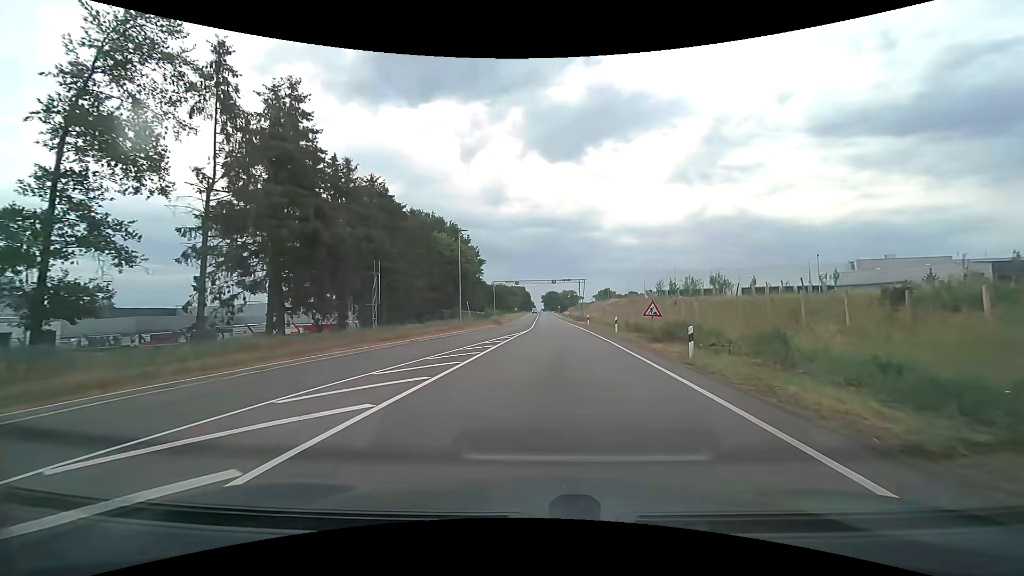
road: secondary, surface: asphalt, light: Day
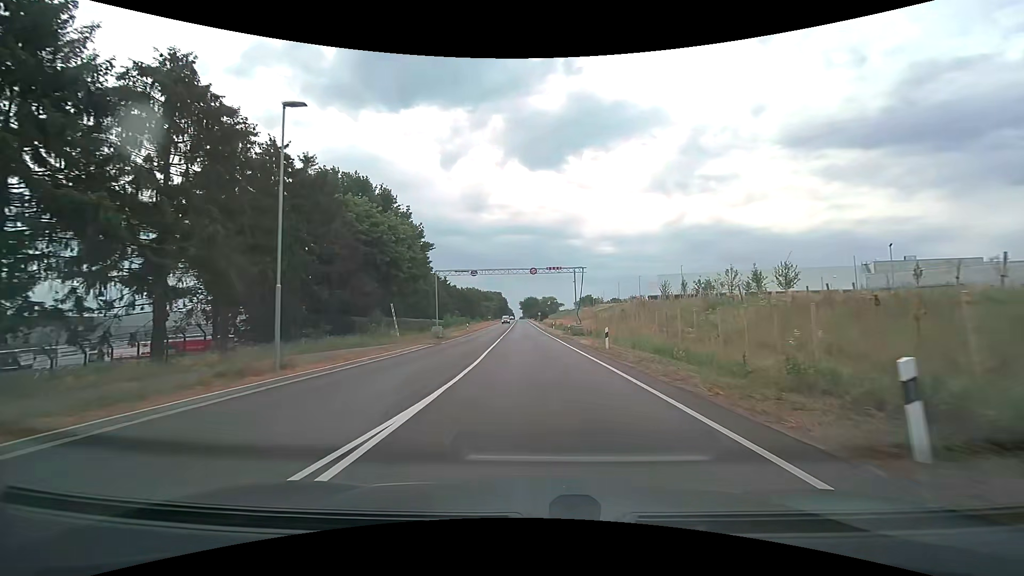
(+0.9, +26.6) m; +3°
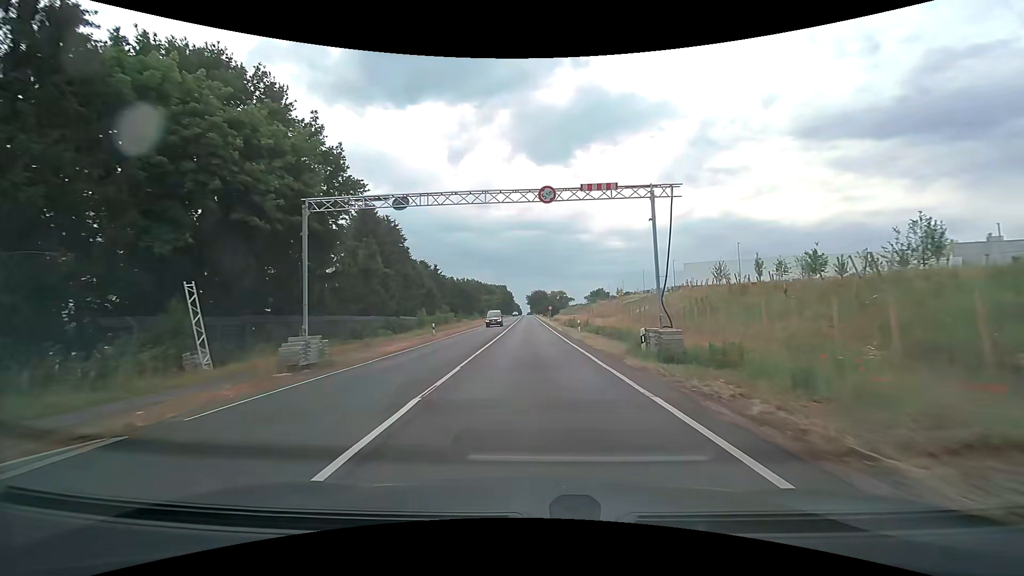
(-0.5, +25.2) m; -2°
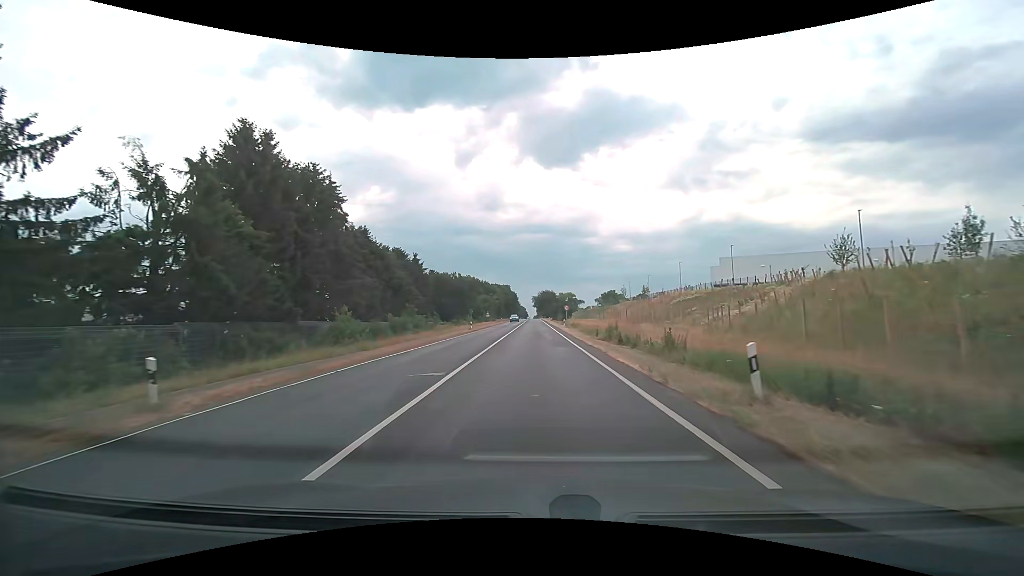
(-0.1, +27.8) m; -1°
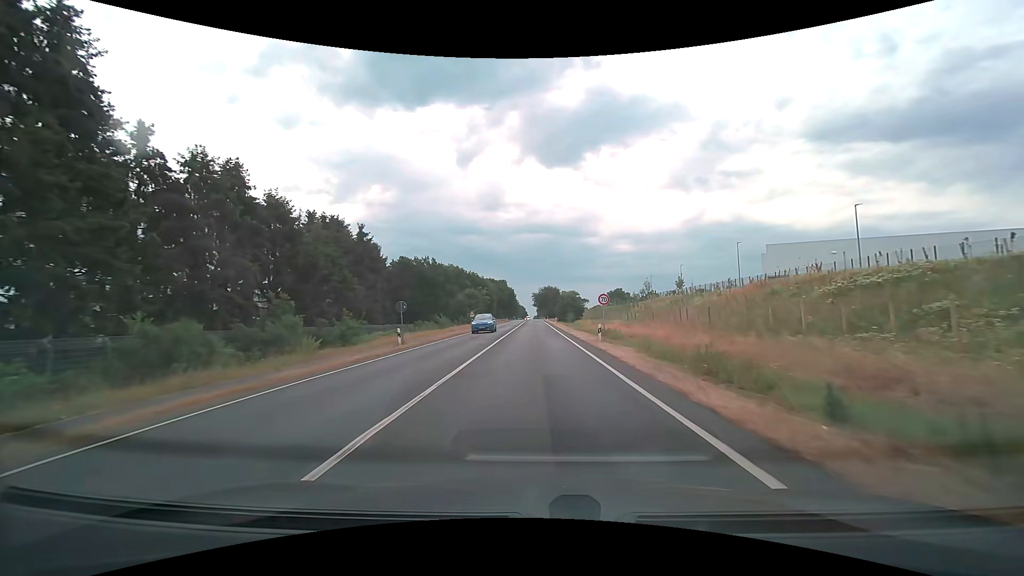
(0.0, +30.3) m; 0°
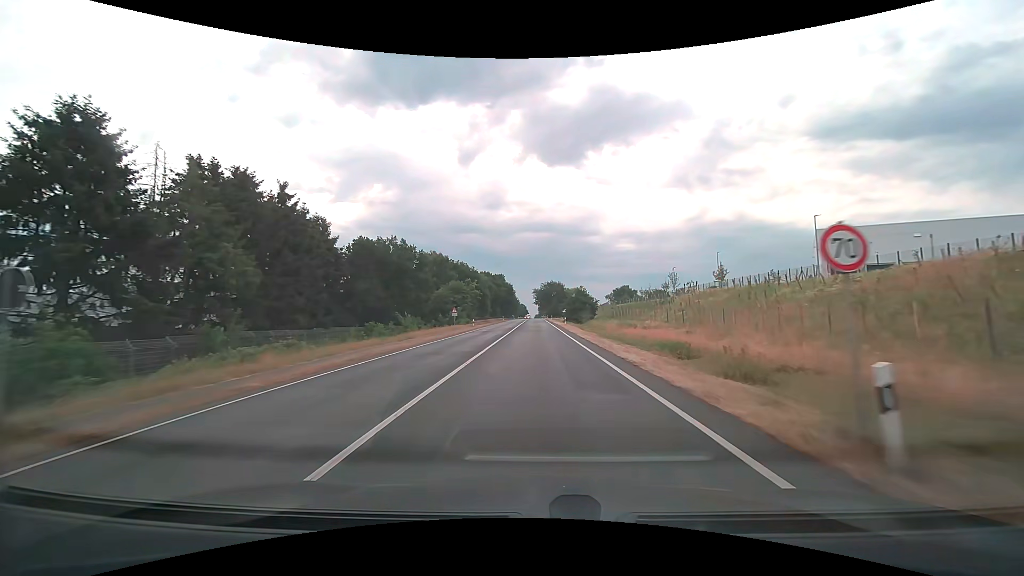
(0.0, +20.6) m; 0°
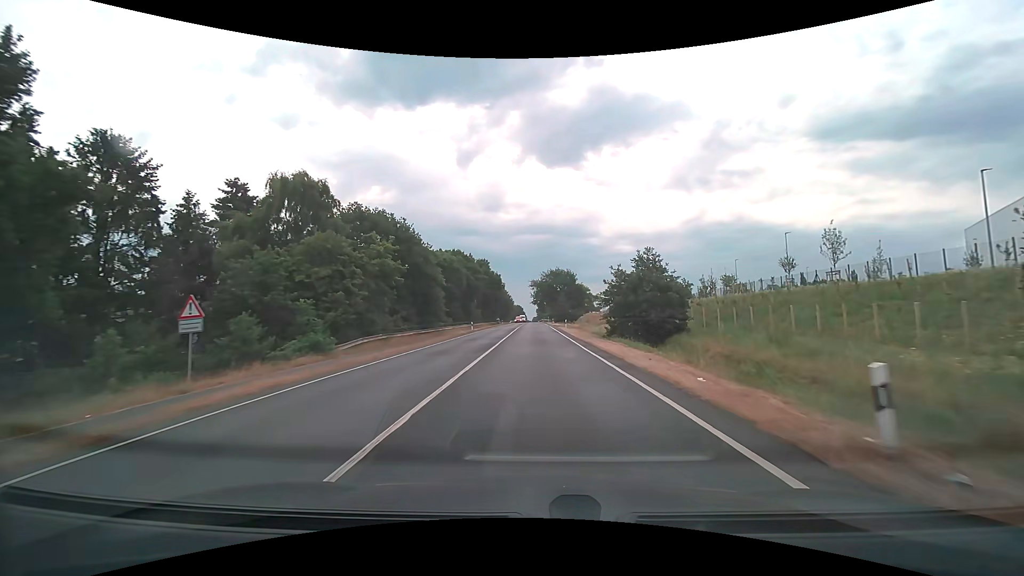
(0.0, +51.6) m; 0°
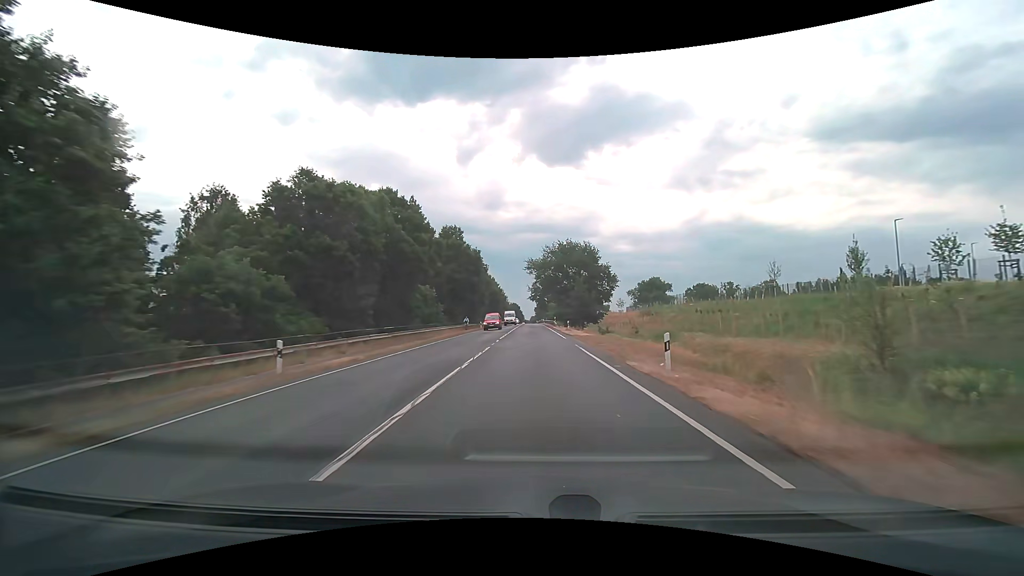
(+0.1, +41.7) m; 0°
(0, +10) (0, +20) (0, +30) (0, +40) (0, +50) (0, +60) (0, +70) (-1, +80) (-1, +90) (-1, +100) m
